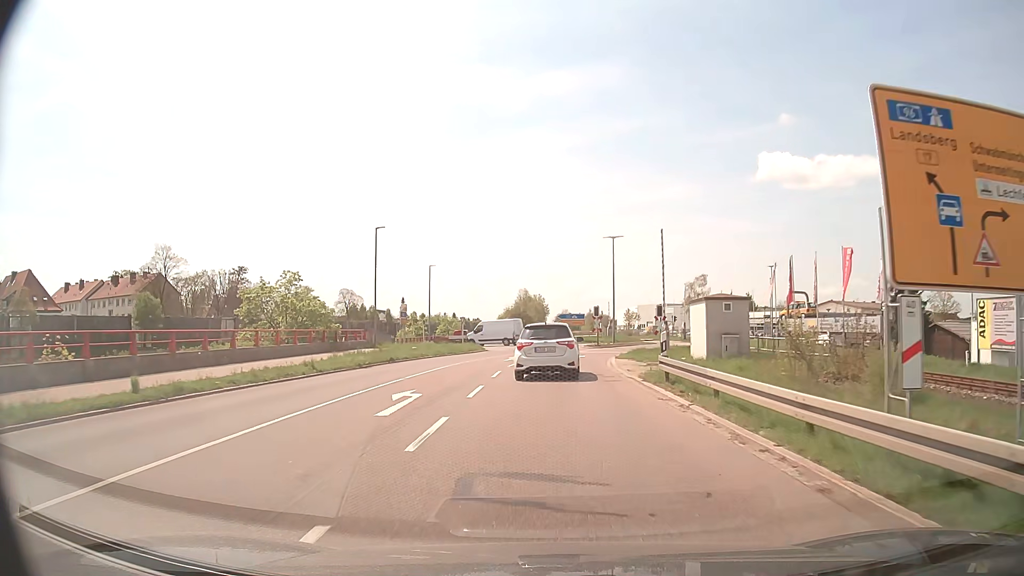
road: secondary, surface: asphalt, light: Day
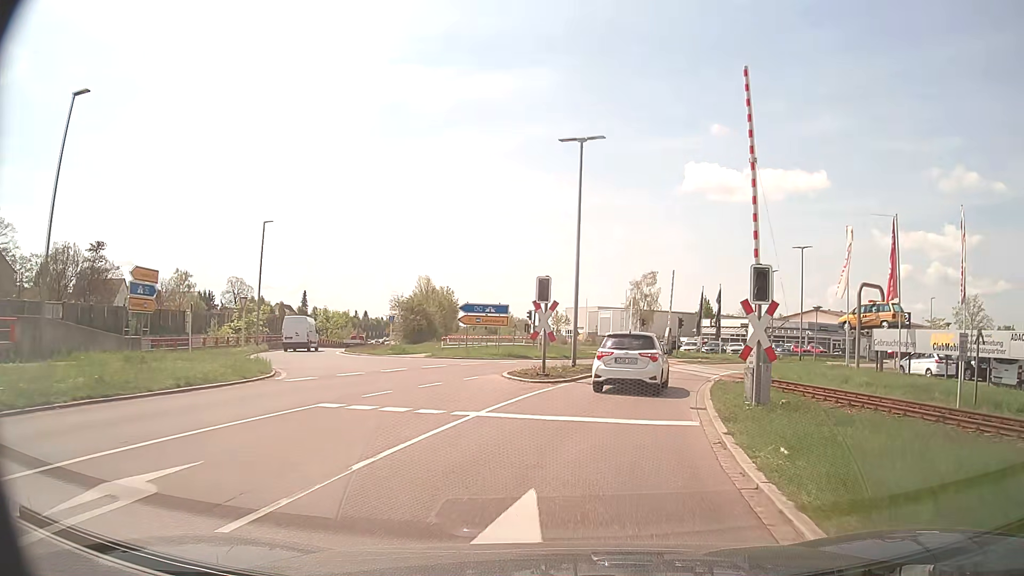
(+1.1, +29.9) m; +6°
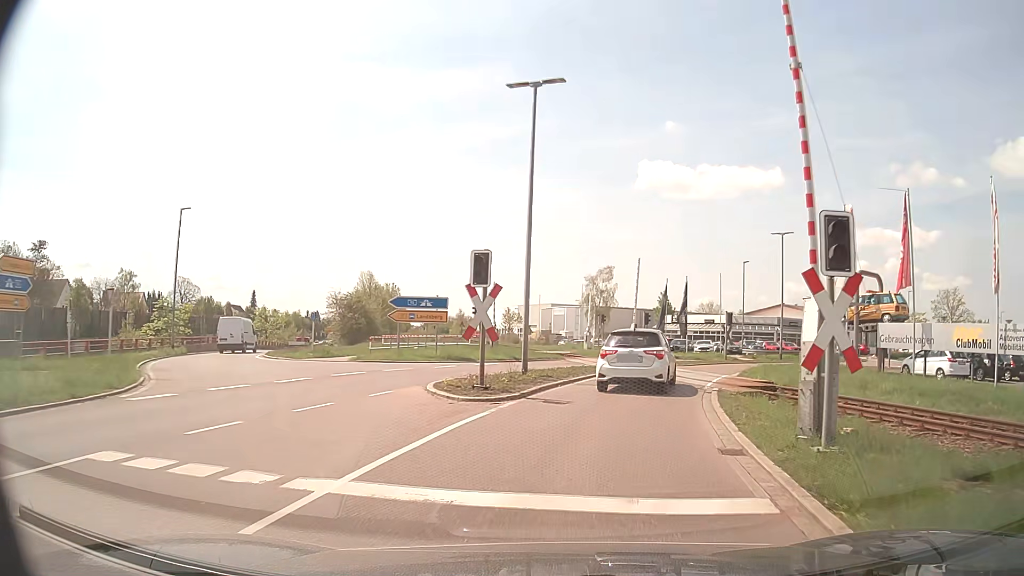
(+0.2, +5.8) m; +4°
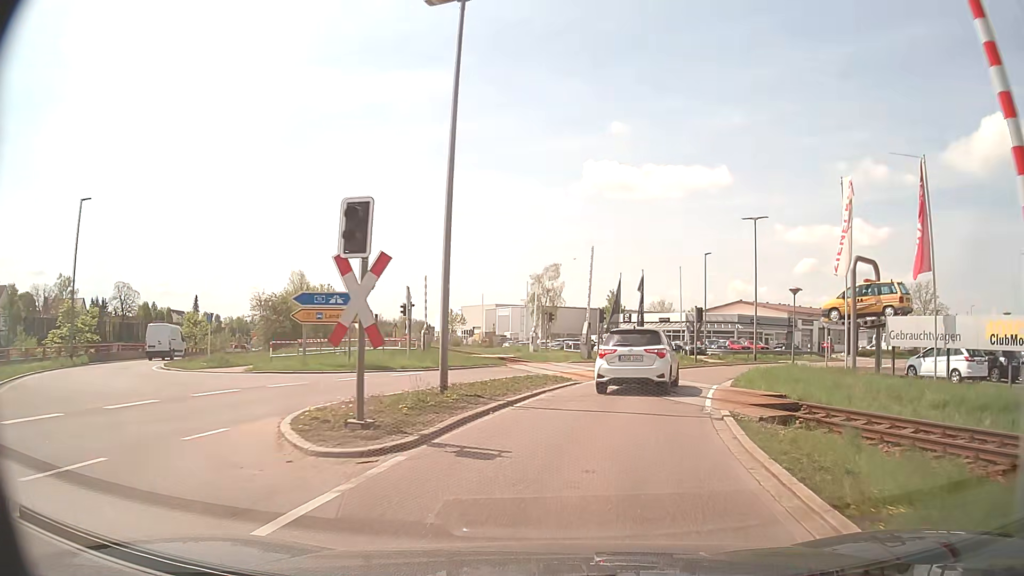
(+0.2, +5.8) m; +4°
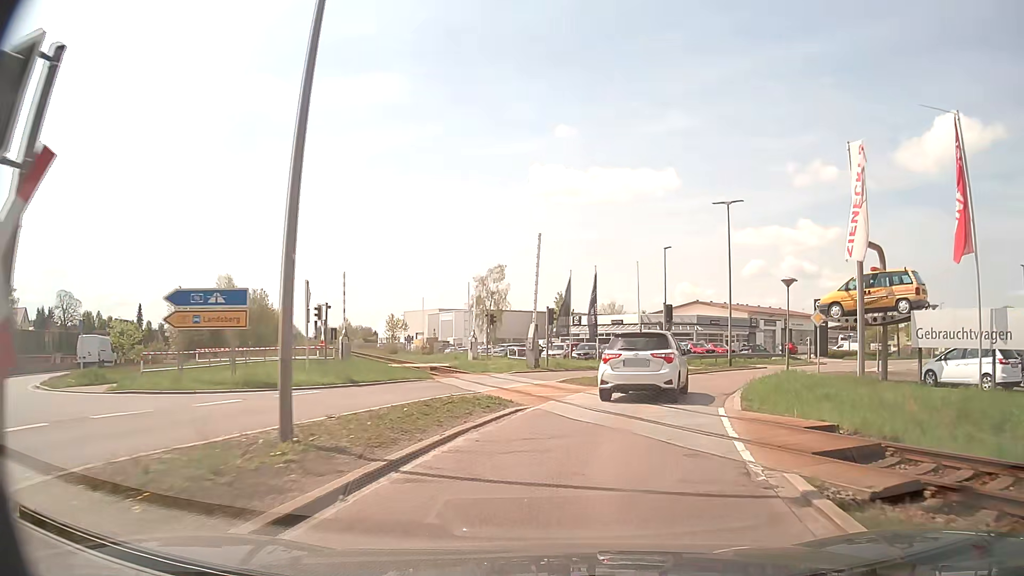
(+0.2, +5.8) m; +4°
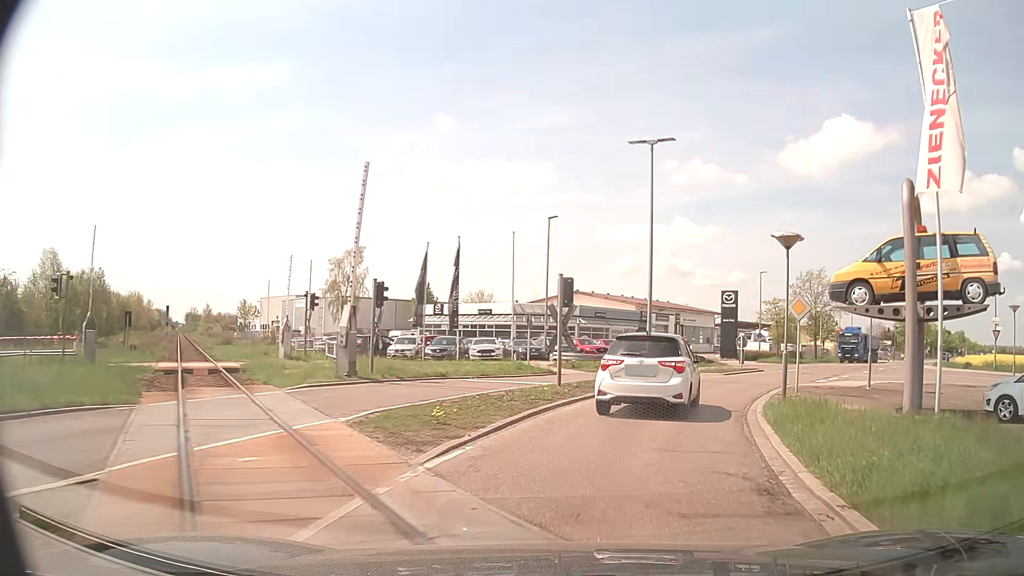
(+0.9, +11.2) m; +11°
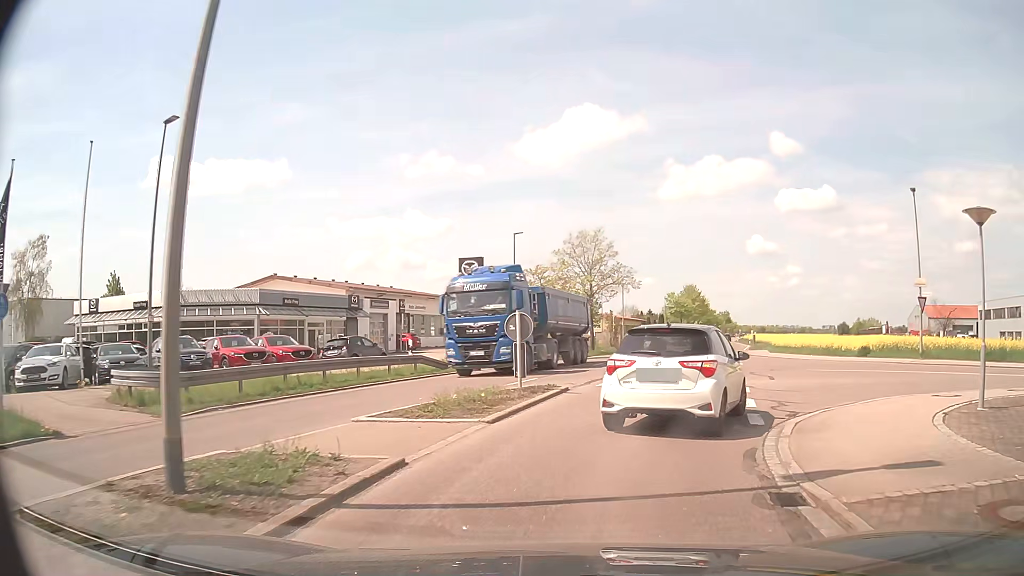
(+3.9, +18.6) m; +23°
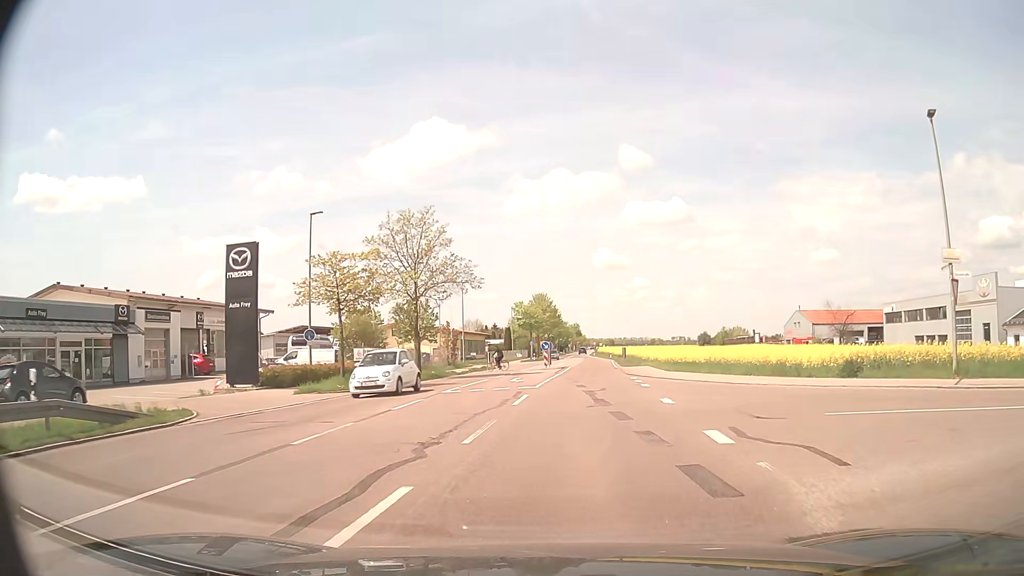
(+1.5, +13.6) m; +13°
(0, +10) (+1, +20) (+2, +30) (+3, +40) (+4, +50) (+4, +60) (+5, +70) (+6, +80) (+6, +90) (+6, +100) m
